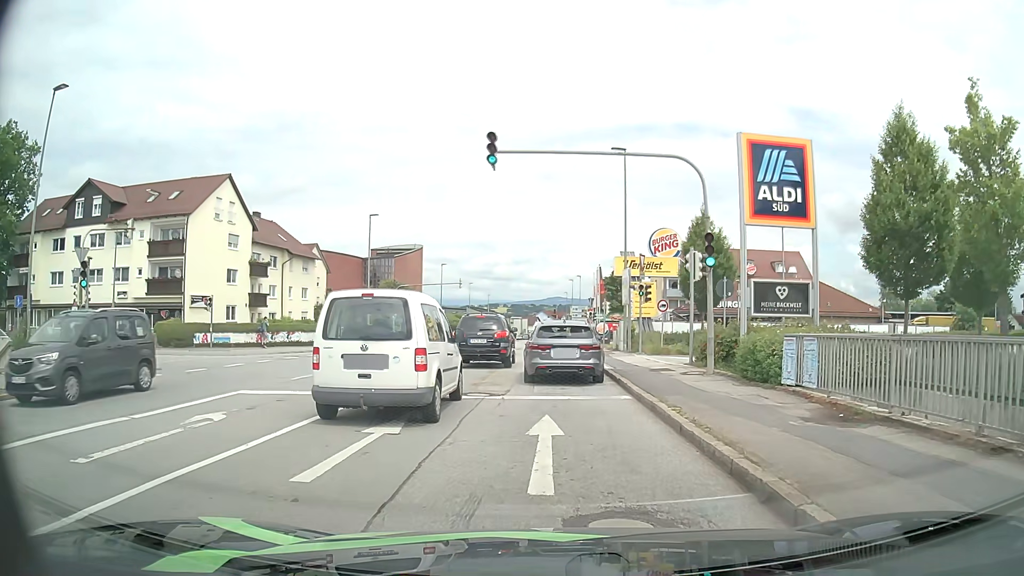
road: tertiary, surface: asphalt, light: Day
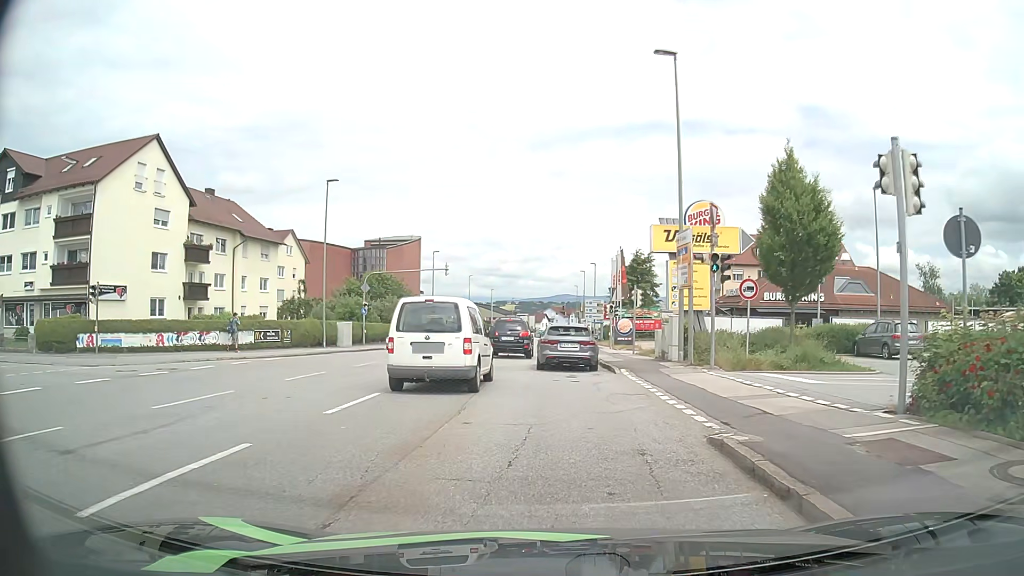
(-0.1, +12.6) m; -1°
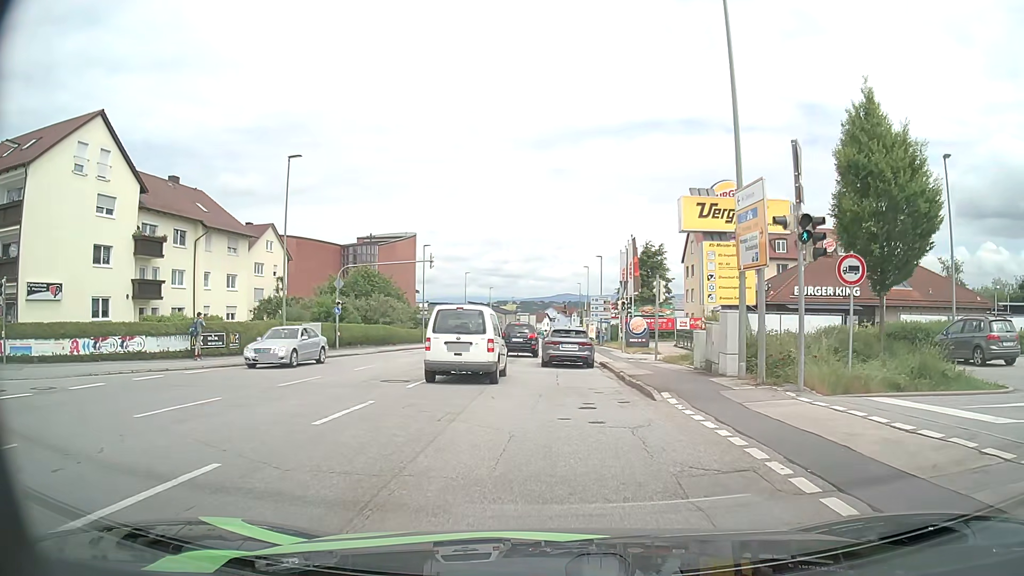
(0.0, +6.7) m; 0°
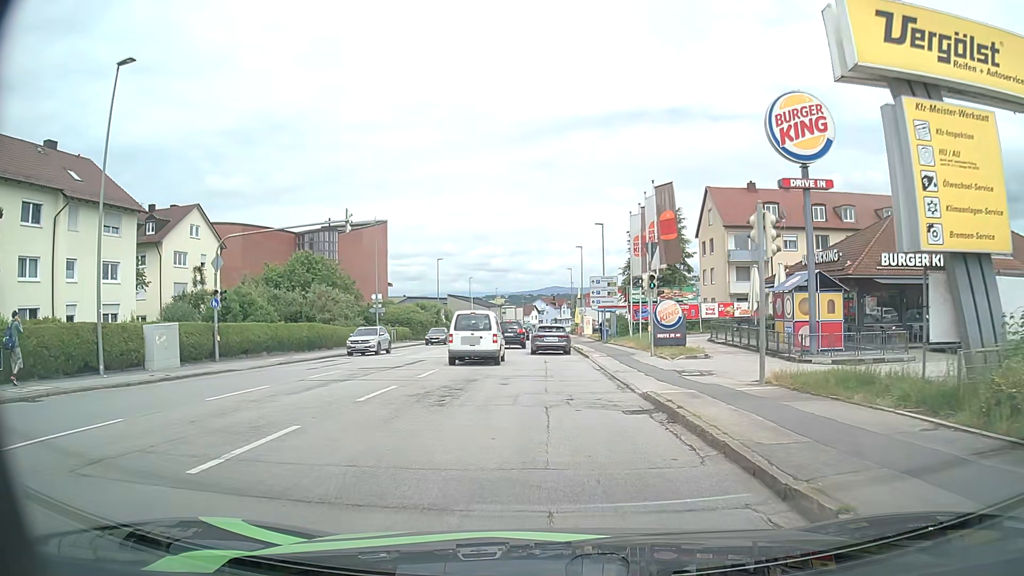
(0.0, +15.2) m; -1°
(0, +10) (0, +20) (0, +30) (+1, +40) (+1, +50) (+1, +60) (+1, +70) (+1, +80) (+1, +90) (+2, +100) m
